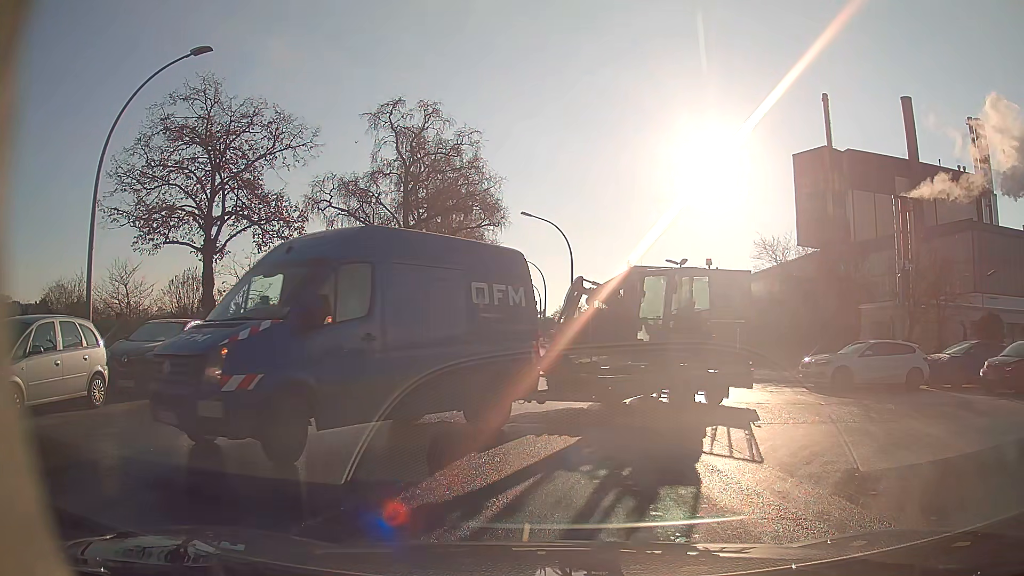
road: residential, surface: asphalt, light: Day
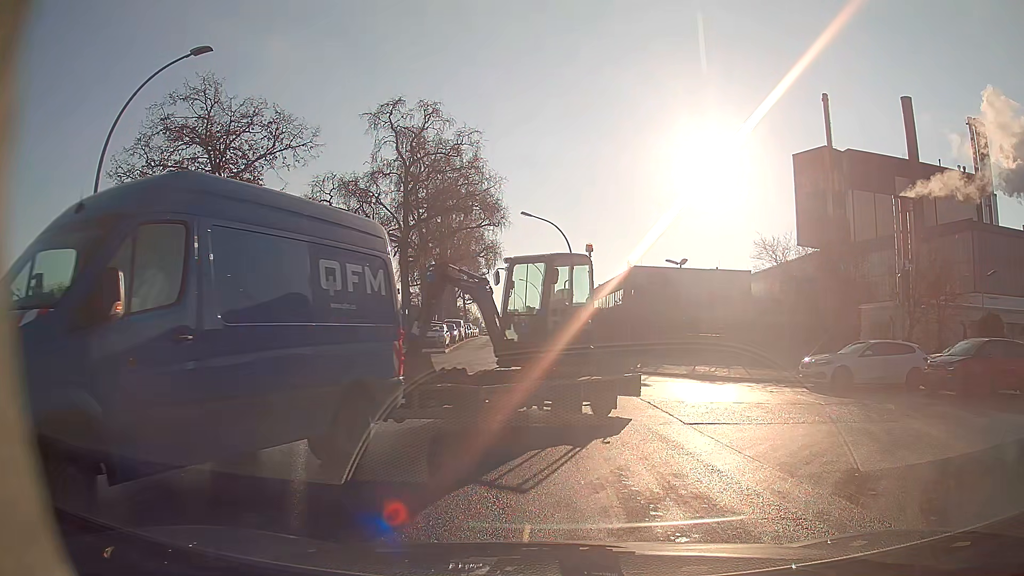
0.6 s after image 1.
(0.0, 0.0) m; 0°
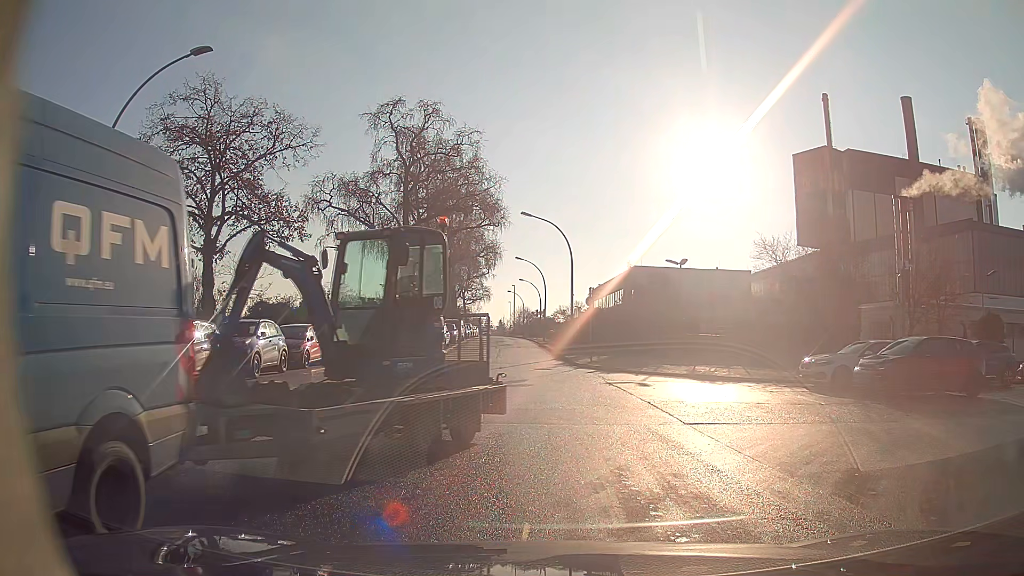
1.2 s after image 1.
(0.0, 0.0) m; 0°
